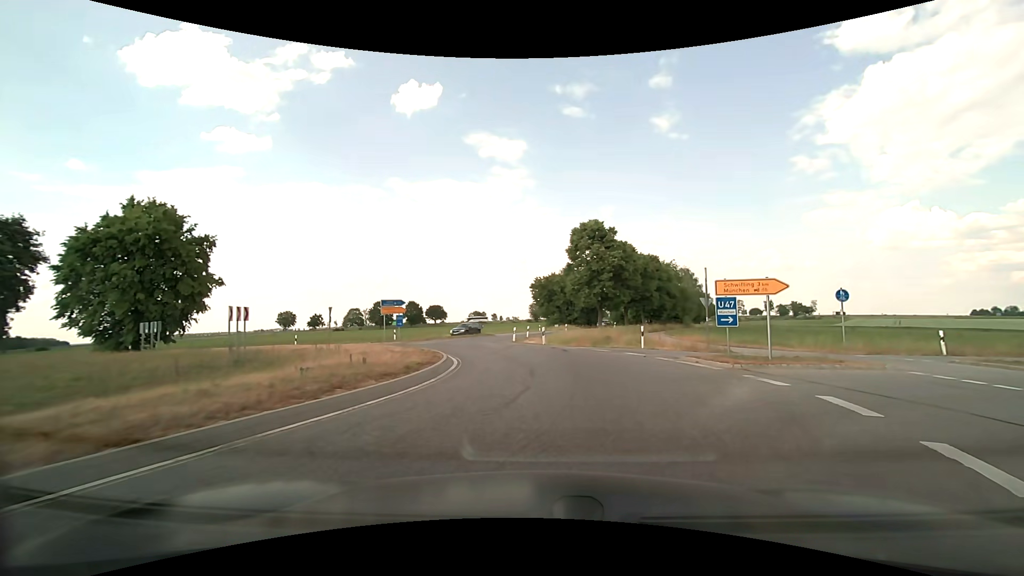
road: secondary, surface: asphalt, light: Day
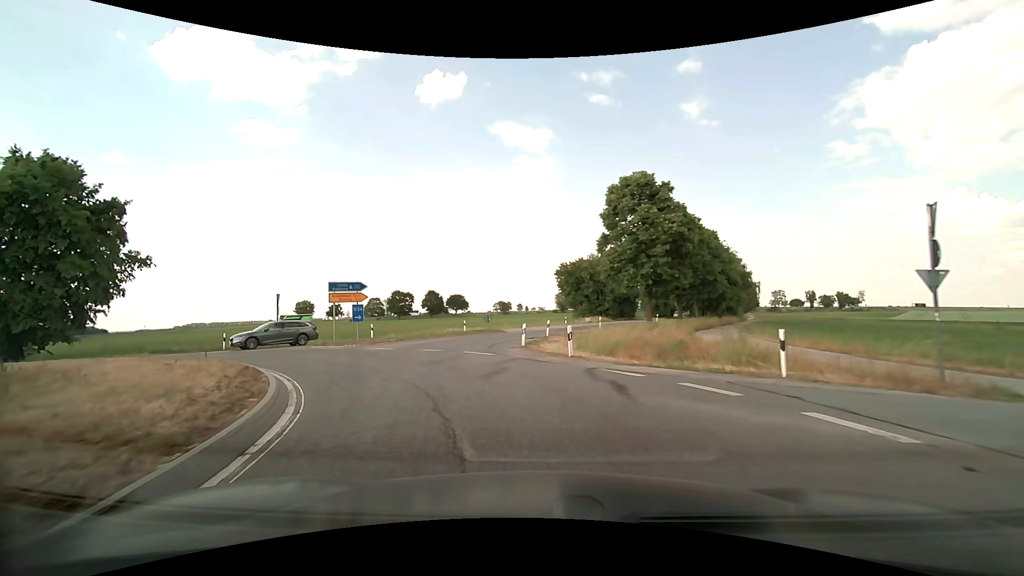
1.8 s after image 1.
(+0.4, +12.6) m; -2°
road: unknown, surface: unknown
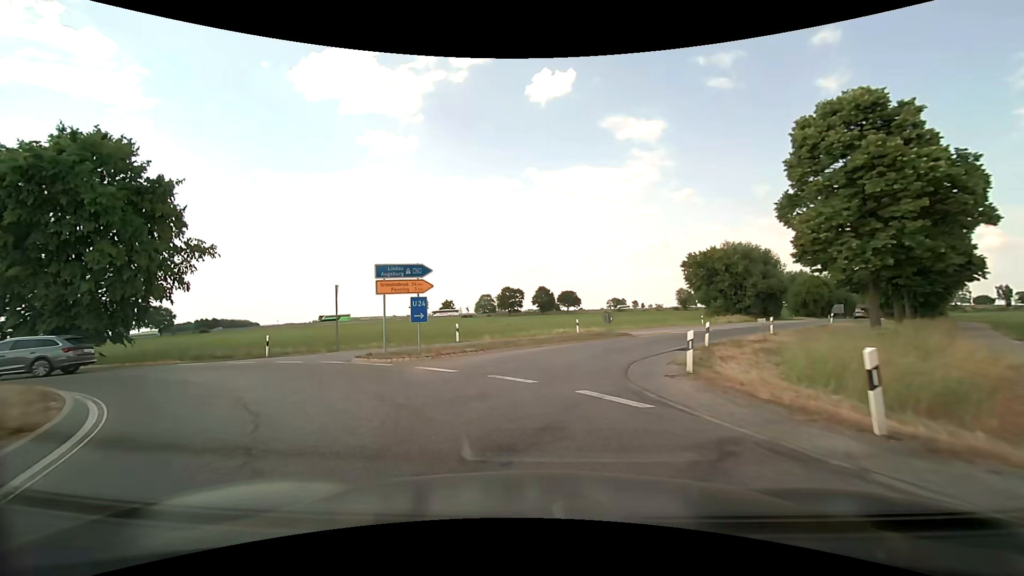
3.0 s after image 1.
(-1.0, +9.4) m; -12°
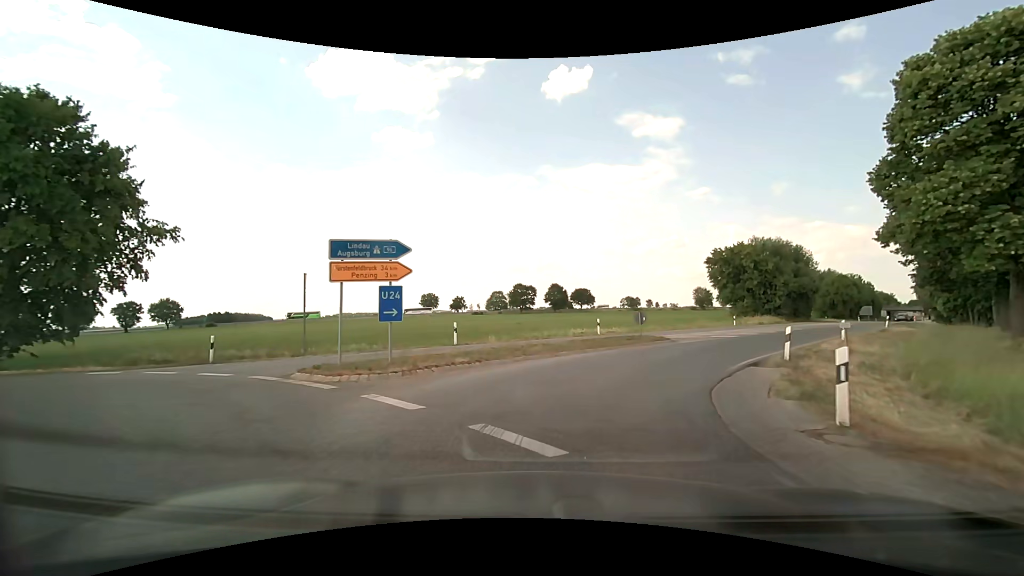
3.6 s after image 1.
(-0.2, +5.1) m; -3°
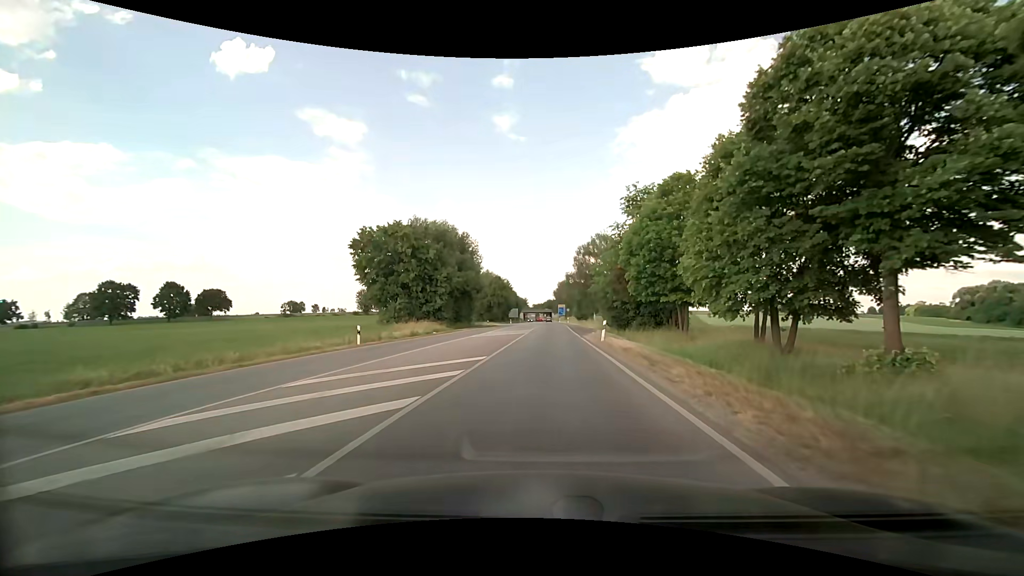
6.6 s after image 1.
(+11.3, +27.2) m; +36°
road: secondary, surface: asphalt
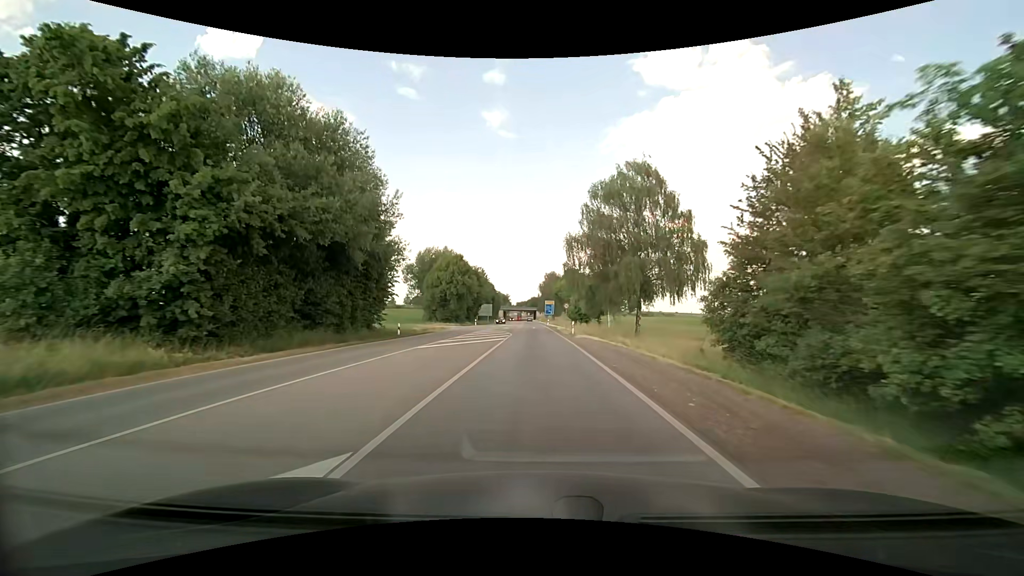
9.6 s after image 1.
(+1.2, +40.9) m; +2°
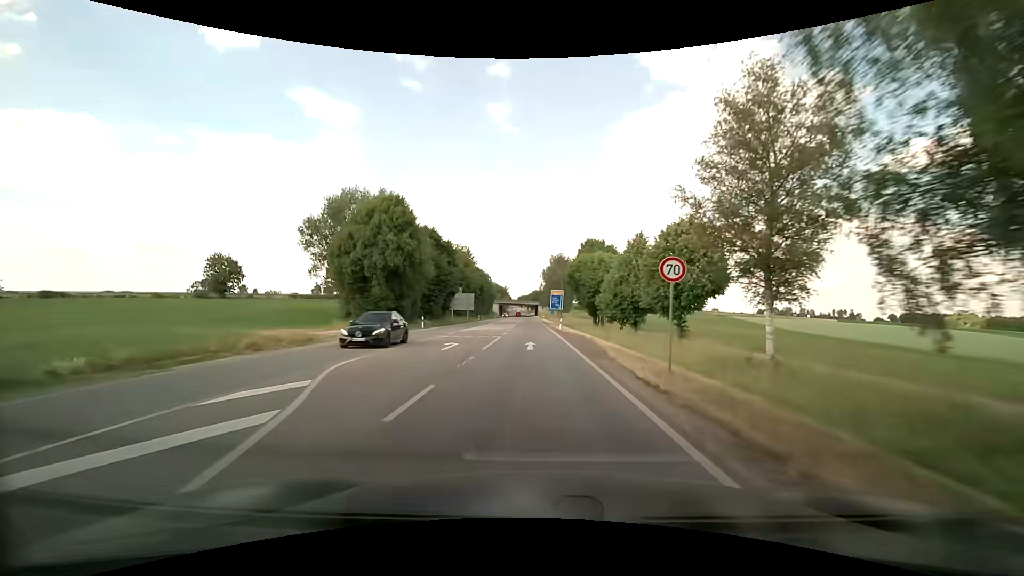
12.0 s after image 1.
(0.0, +40.0) m; 0°
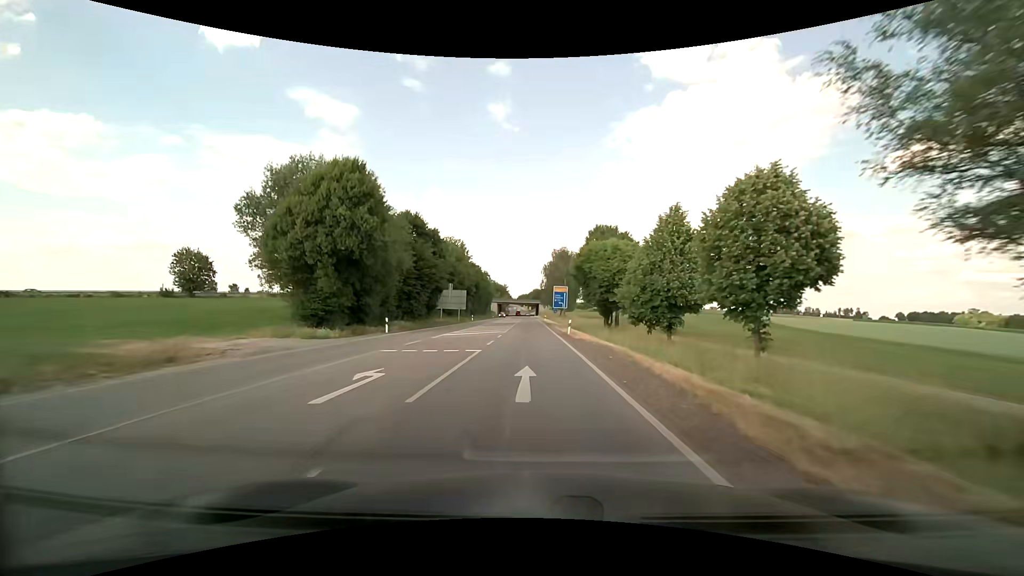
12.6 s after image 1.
(-0.1, +10.8) m; 0°
(0, +10) (0, +20) (0, +30) (0, +40) (0, +50) (-1, +60) (-1, +70) (-1, +80) (-1, +90) (-1, +100) m
